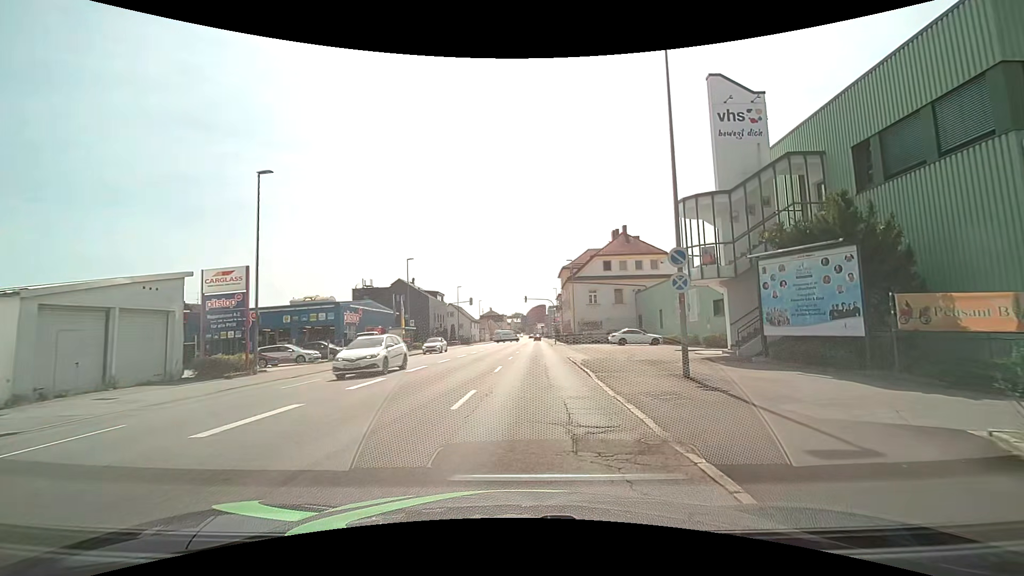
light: Day
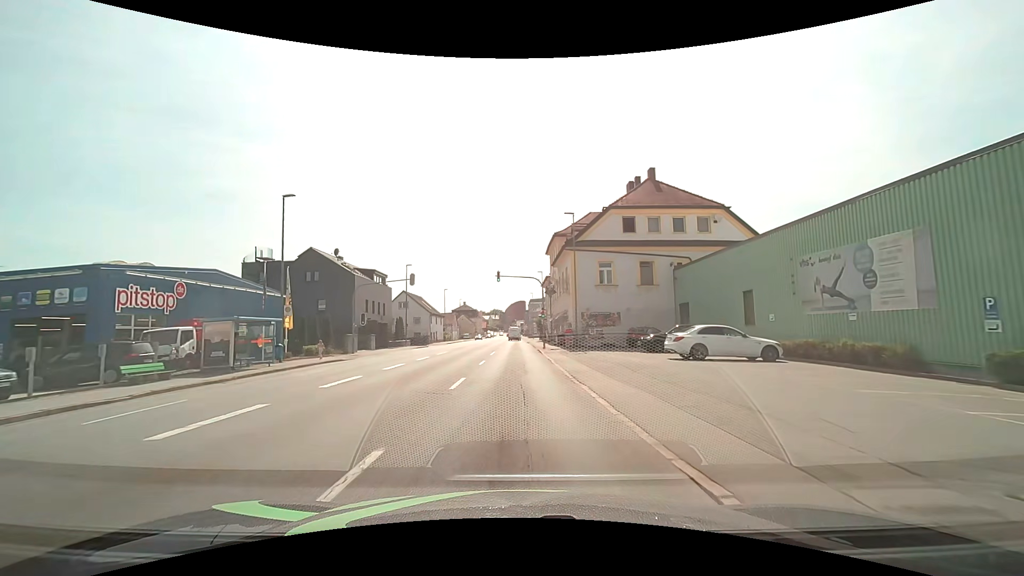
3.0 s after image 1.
(+0.6, +24.8) m; +2°
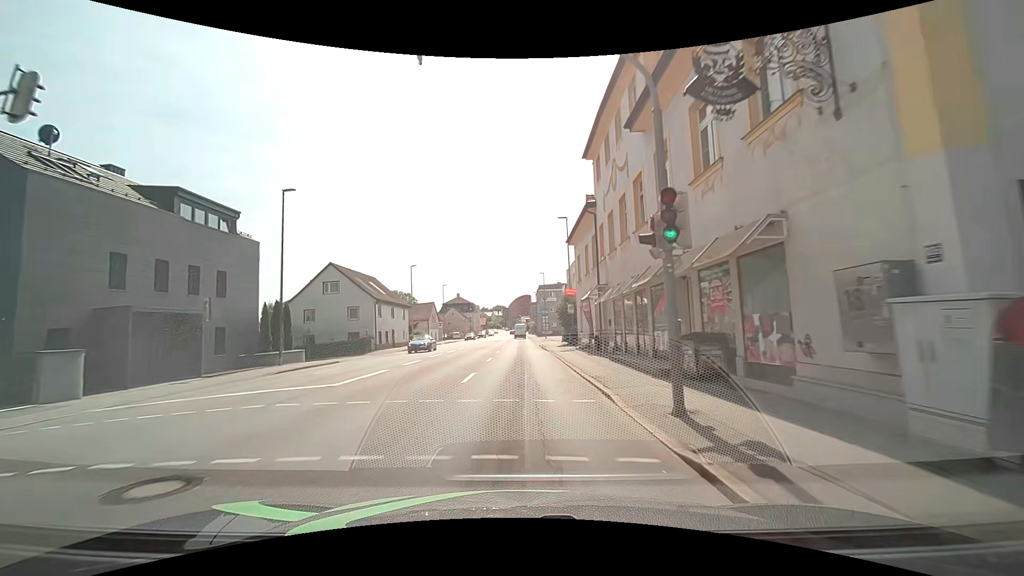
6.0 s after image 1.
(-0.2, +34.1) m; 0°
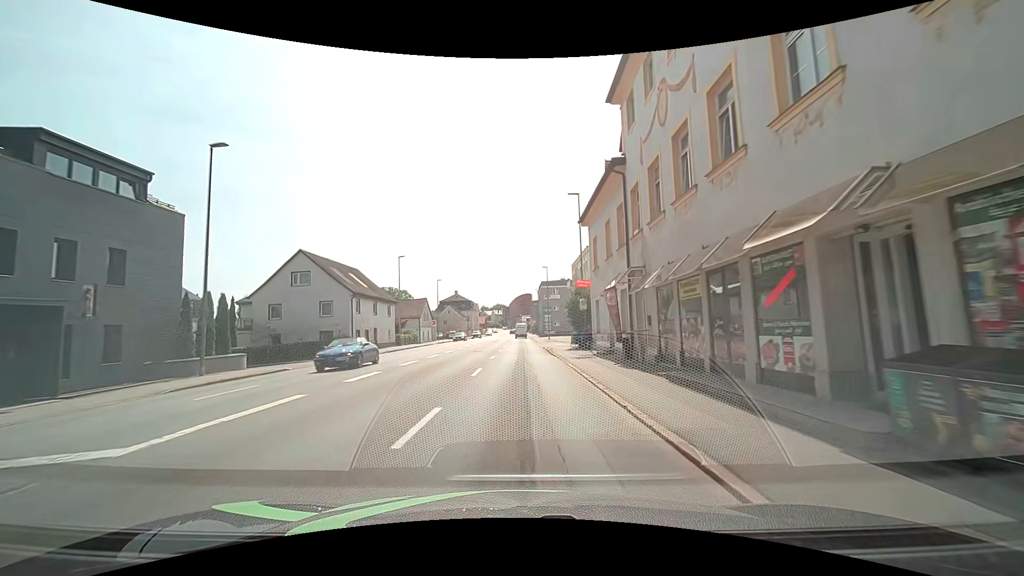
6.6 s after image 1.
(-0.1, +7.1) m; 0°
(0, +10) (0, +20) (0, +30) (0, +40) (0, +50) (0, +60) (0, +70) (0, +80) (0, +90) (+1, +100) m
